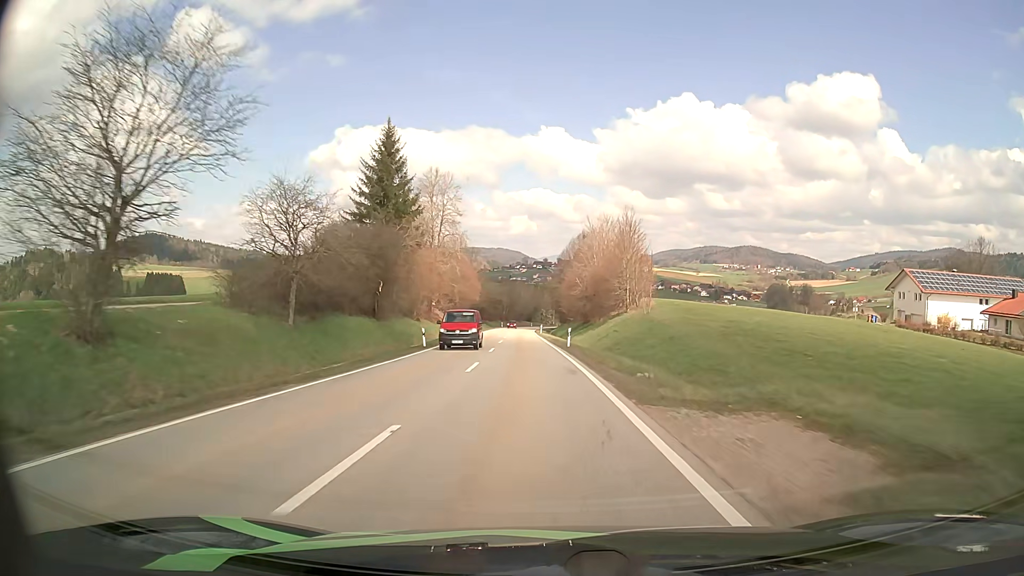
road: secondary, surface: asphalt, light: Day
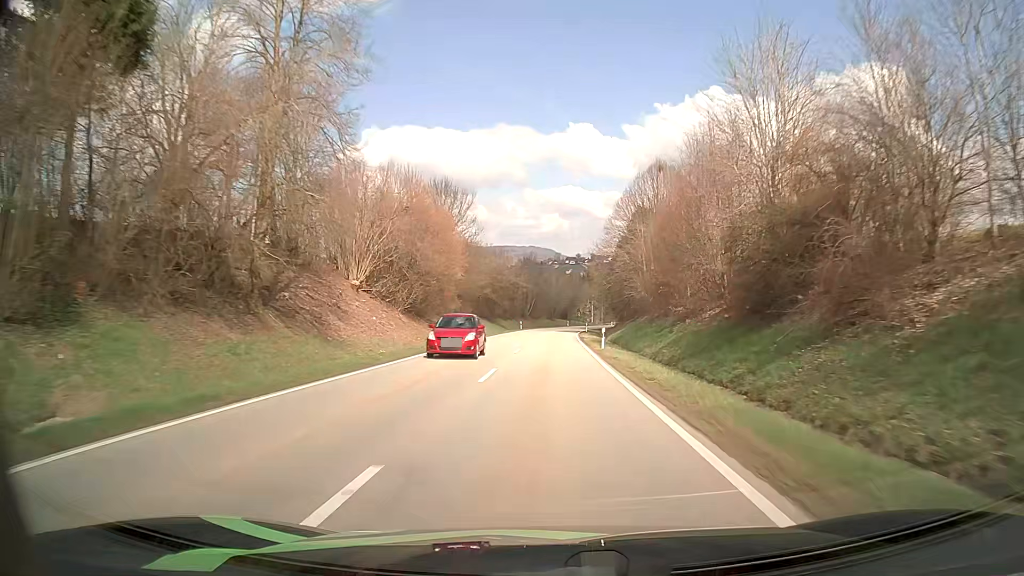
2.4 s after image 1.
(-2.0, +54.7) m; -3°
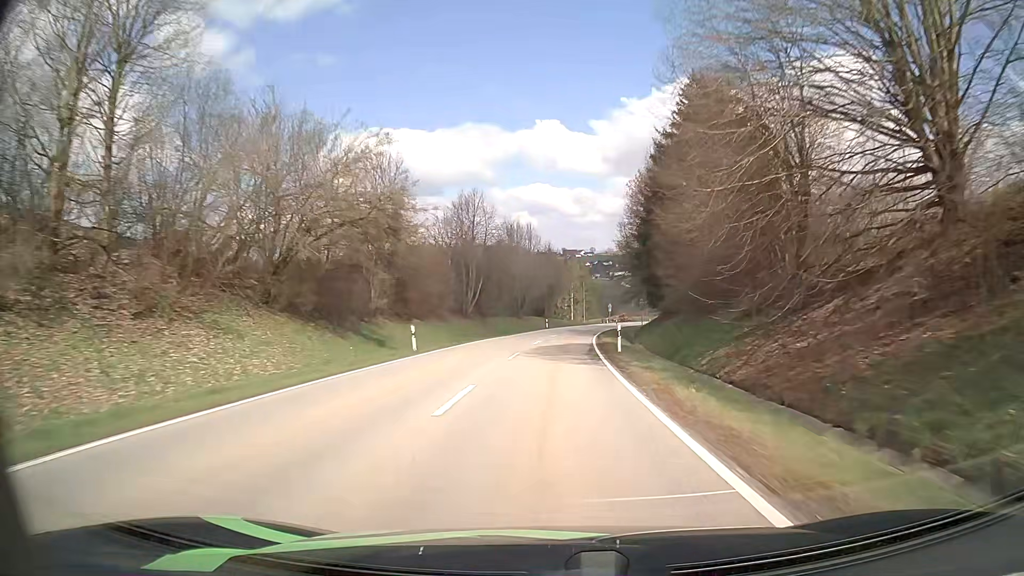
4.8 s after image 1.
(+0.8, +56.9) m; +2°
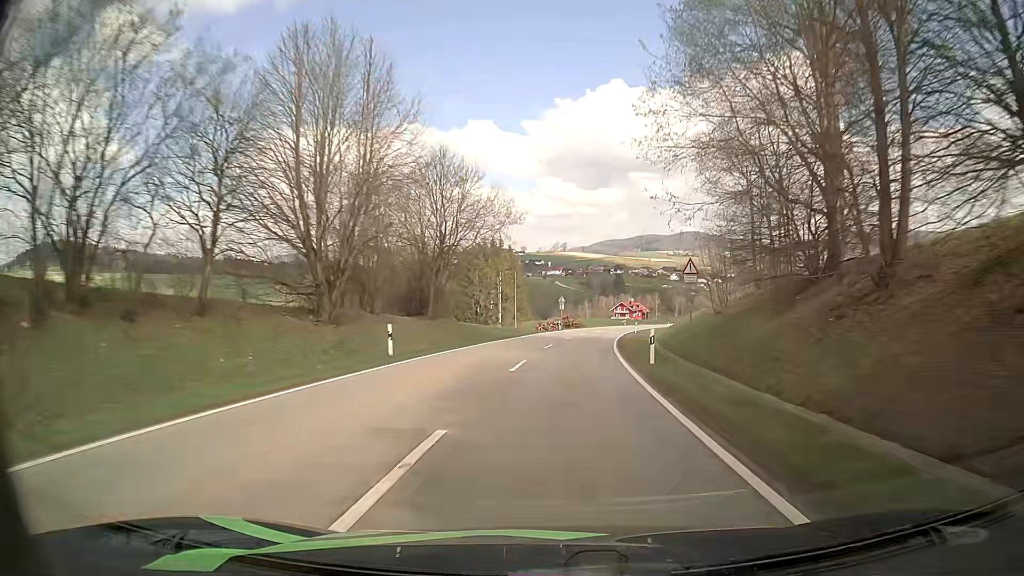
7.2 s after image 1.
(+2.7, +56.4) m; +6°
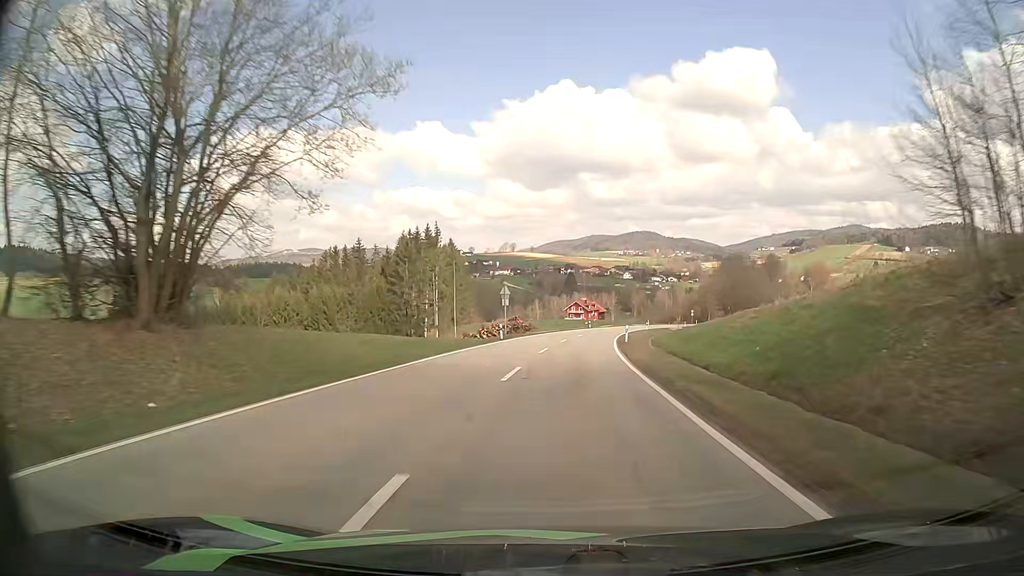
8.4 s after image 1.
(+1.0, +27.9) m; +4°
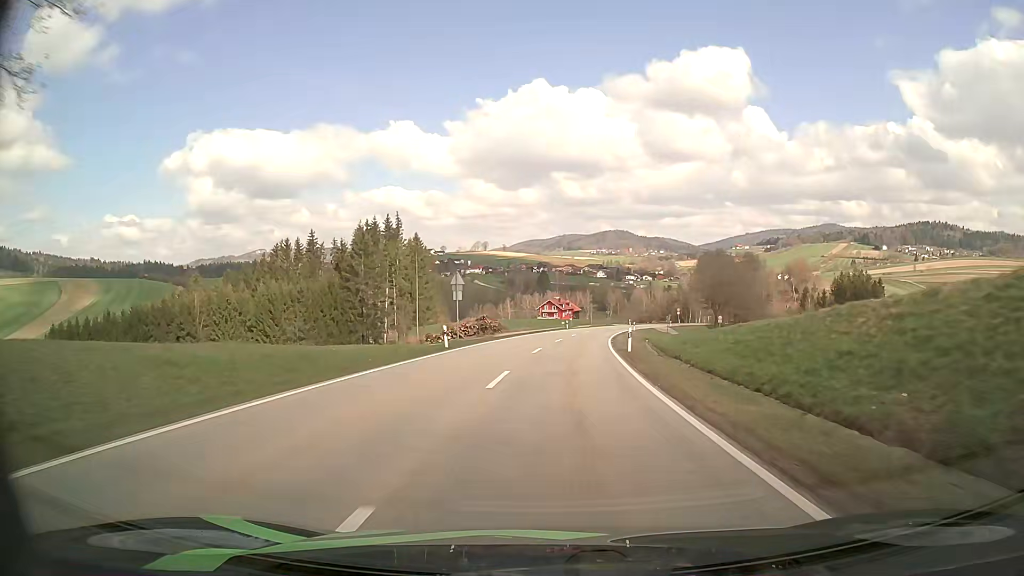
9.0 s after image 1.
(+0.3, +13.9) m; +2°
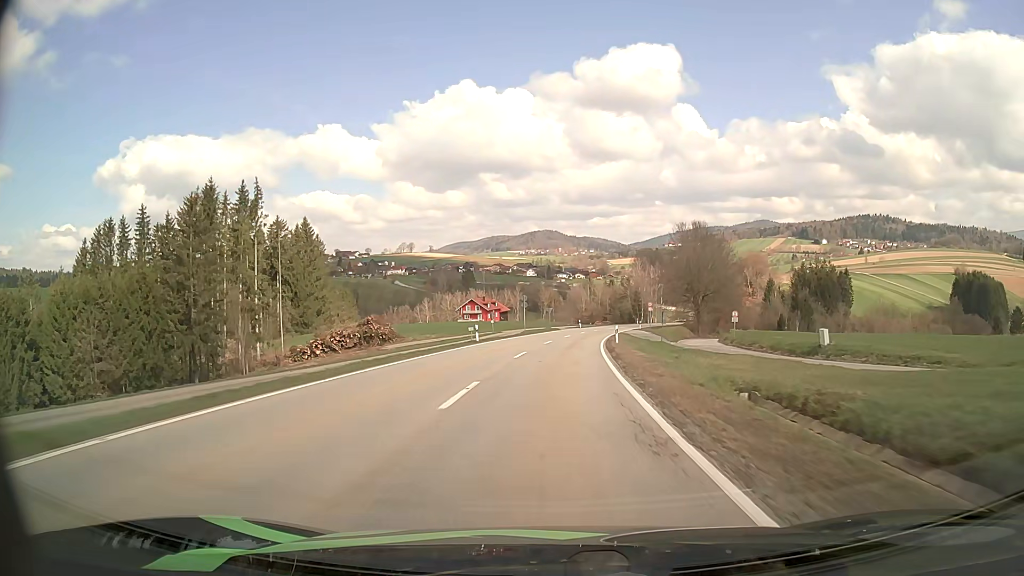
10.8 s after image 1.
(+2.6, +41.7) m; +6°
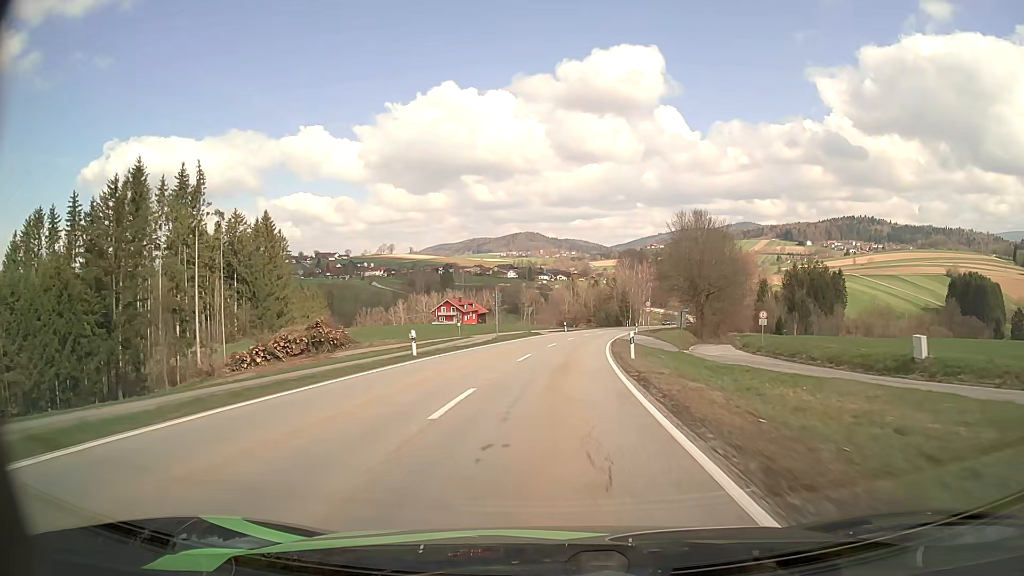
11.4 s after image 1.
(+0.2, +13.9) m; +1°
(0, +10) (+1, +20) (+1, +30) (+2, +40) (+3, +50) (+5, +60) (+6, +70) (+8, +79) (+11, +89) (+13, +99) m
